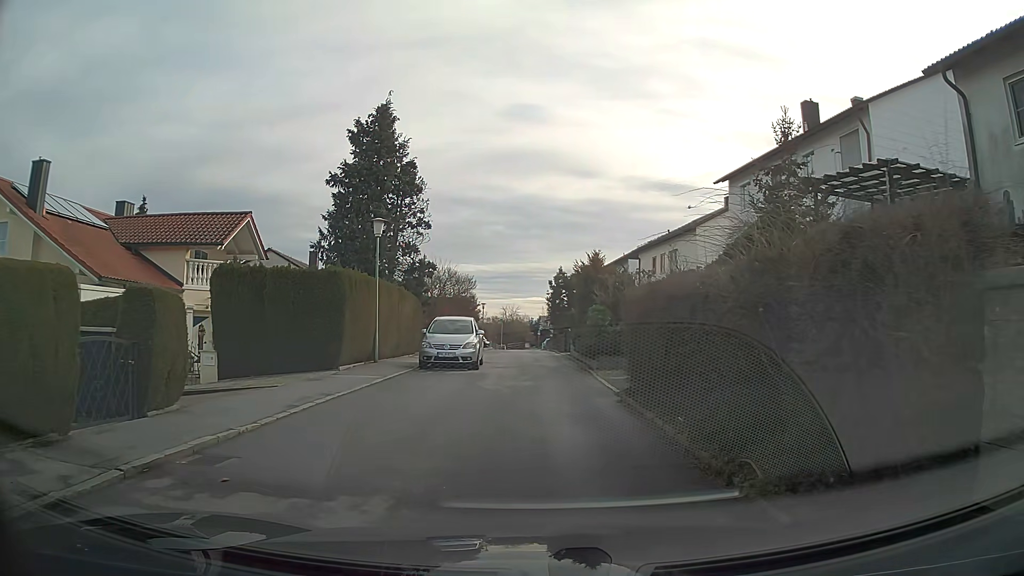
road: residential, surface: asphalt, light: Day
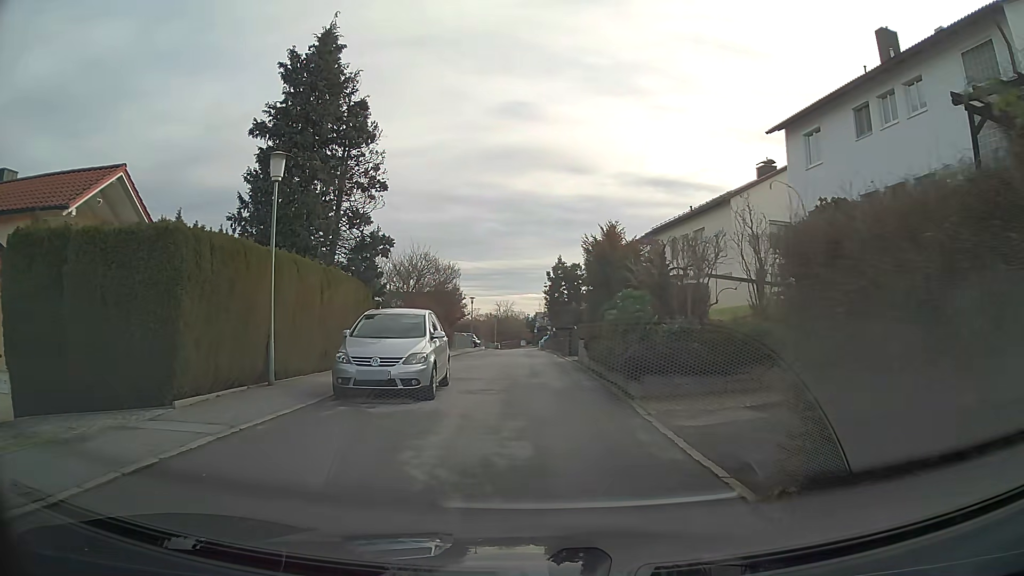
(0.0, +8.5) m; +1°
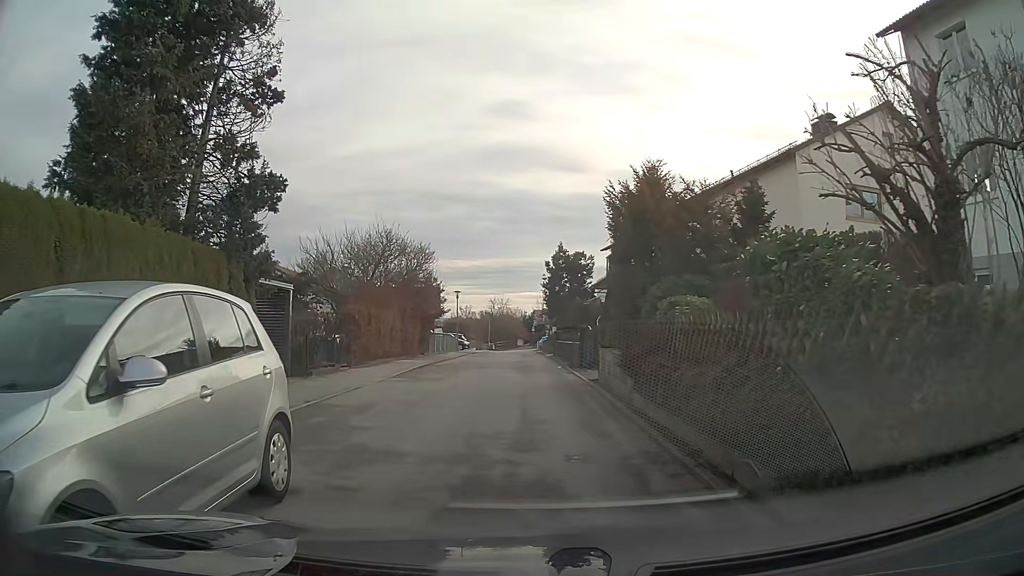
(+0.1, +9.3) m; 0°
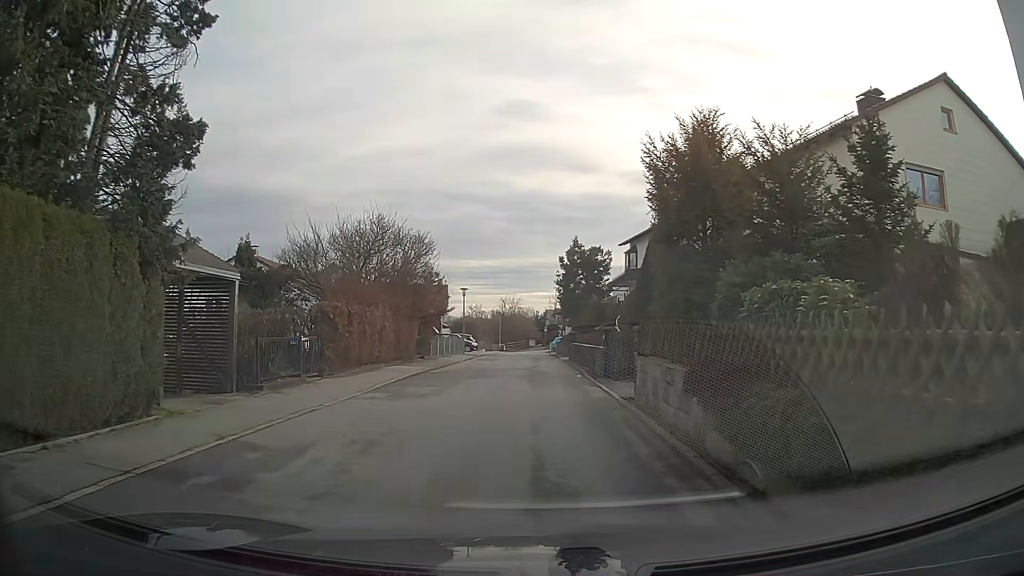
(0.0, +4.0) m; -1°
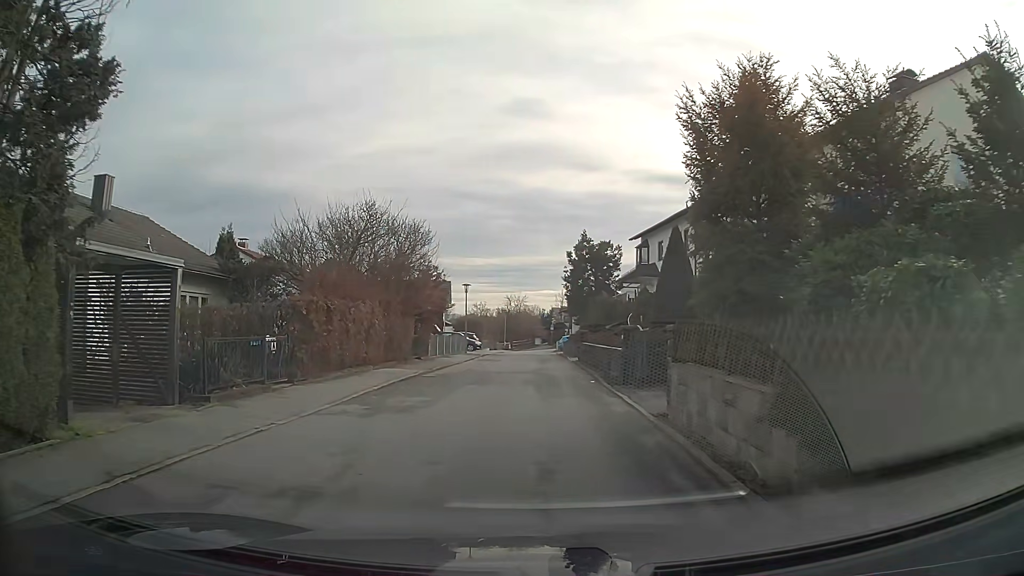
(0.0, +2.7) m; 0°
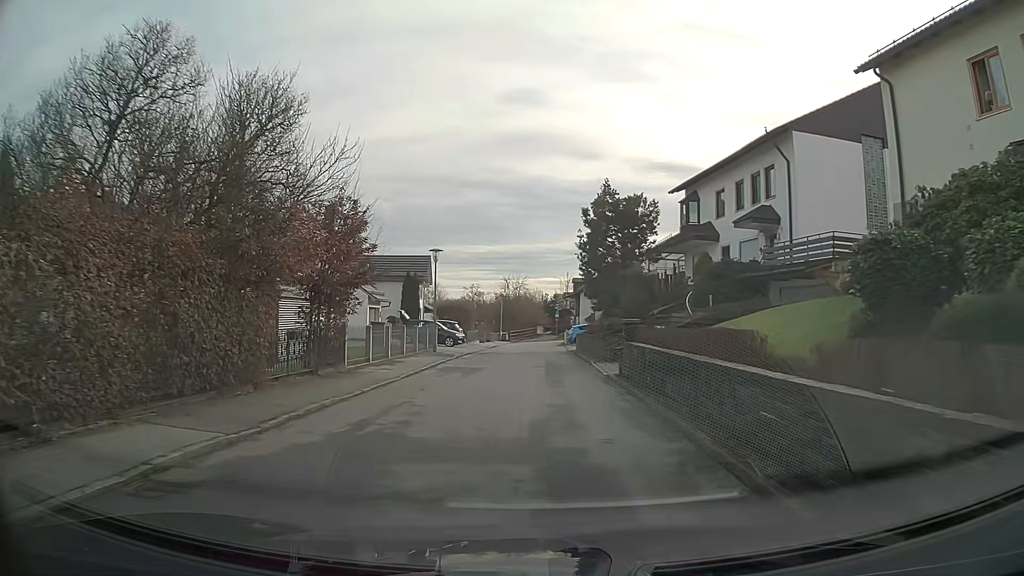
(0.0, +14.8) m; 0°
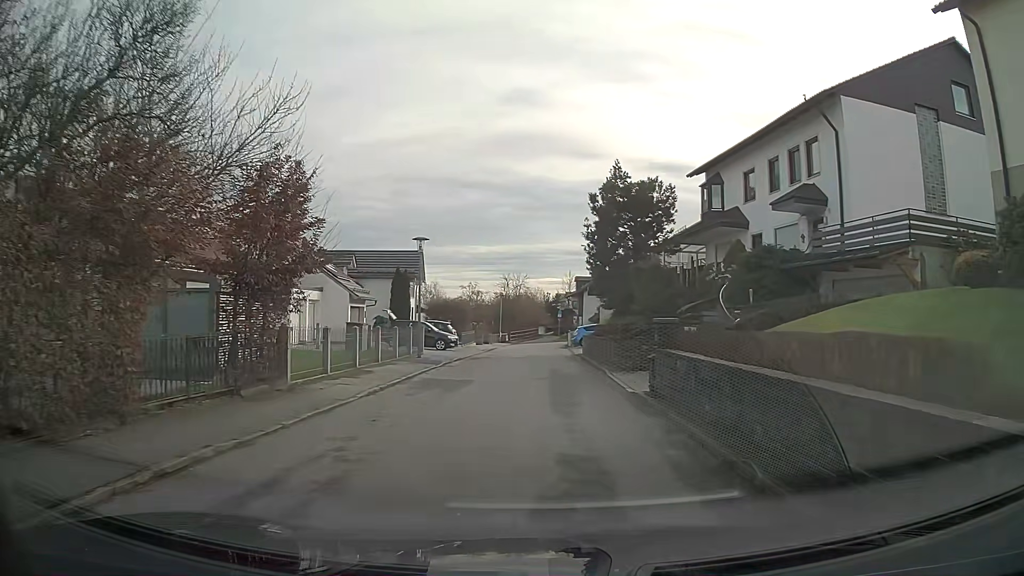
(0.0, +4.3) m; 0°
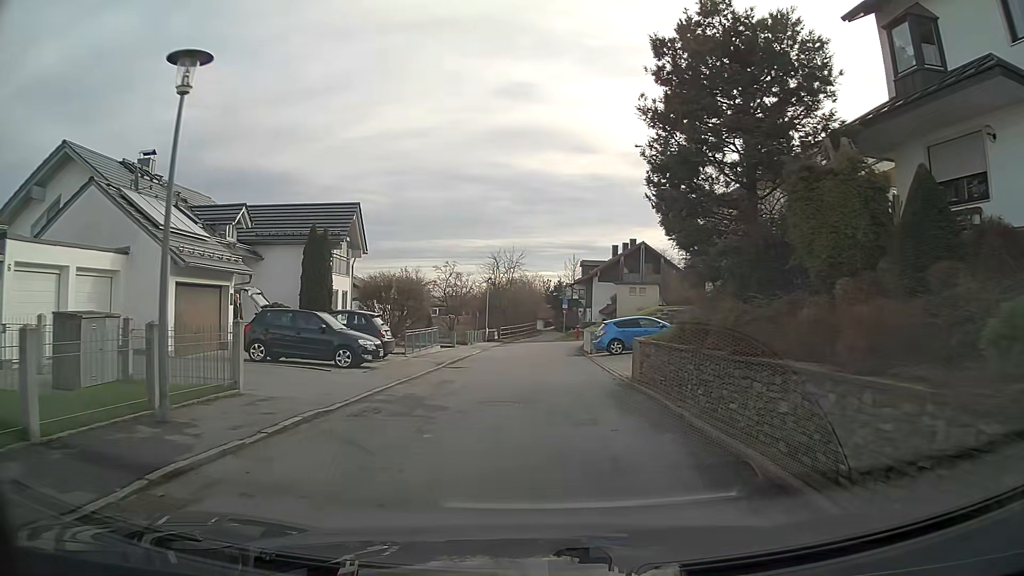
(0.0, +18.0) m; 0°
(0, +10) (0, +20) (+1, +30) (+1, +40) (+7, +48) (+17, +48) (+26, +46) (+36, +43) (+46, +41) (+56, +39) m
